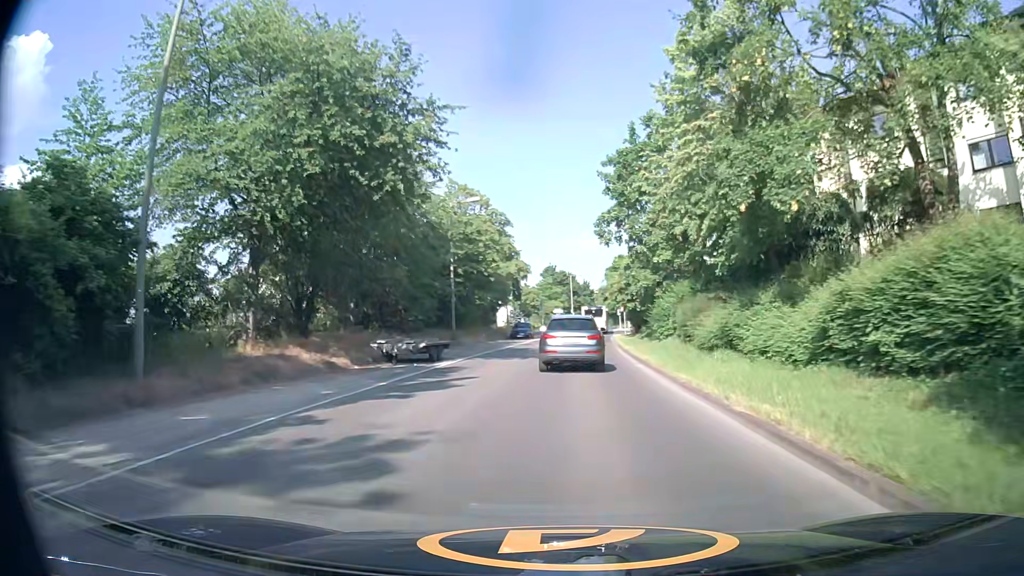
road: tertiary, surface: asphalt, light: Day
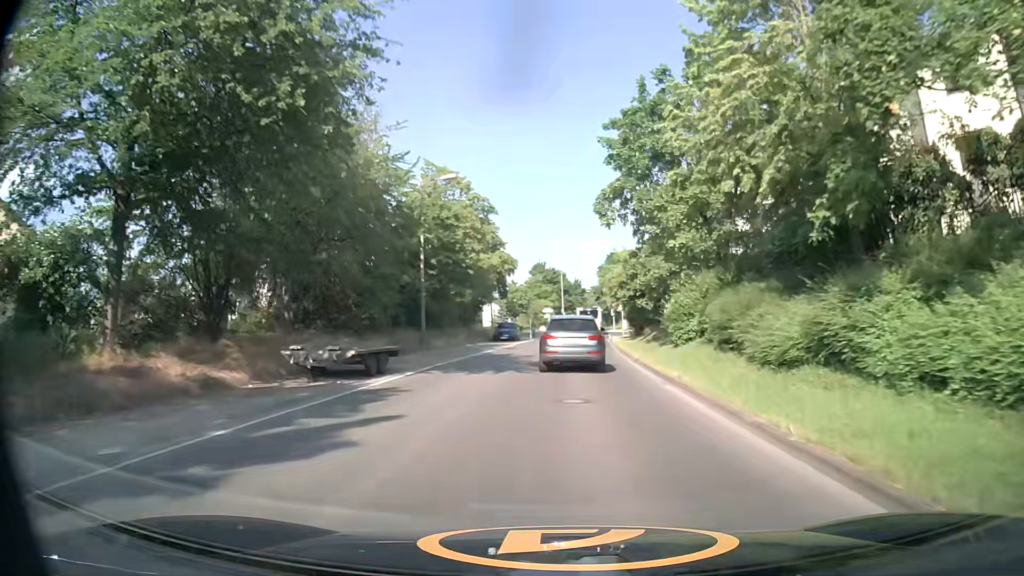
(+0.1, +7.4) m; +1°
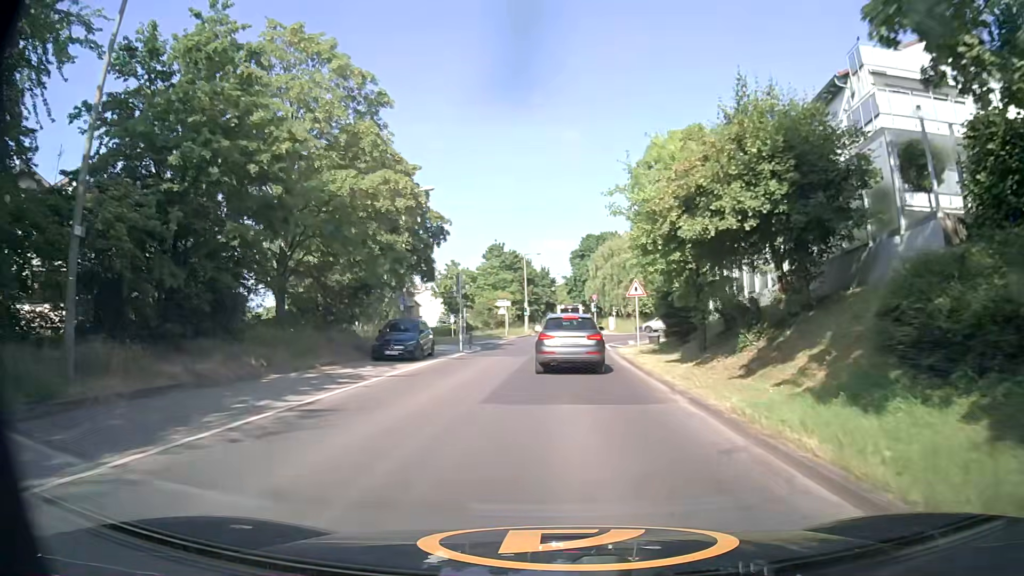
(+0.8, +28.2) m; +3°
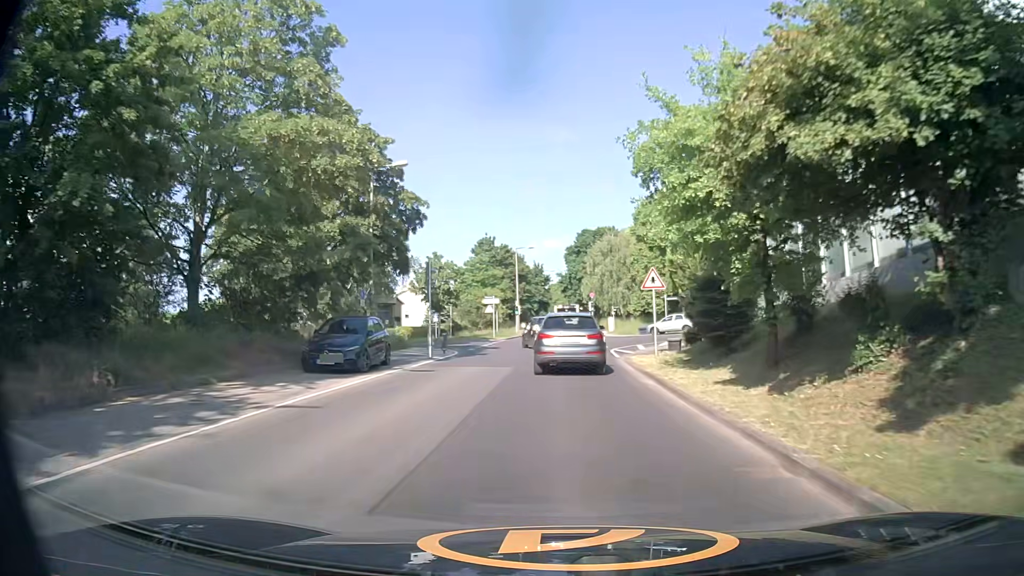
(0.0, +6.7) m; 0°
(0, +10) (0, +20) (+1, +30) (+1, +40) (+1, +50) (+2, +60) (+2, +70) (+3, +80) (+3, +90) (+4, +100) m
